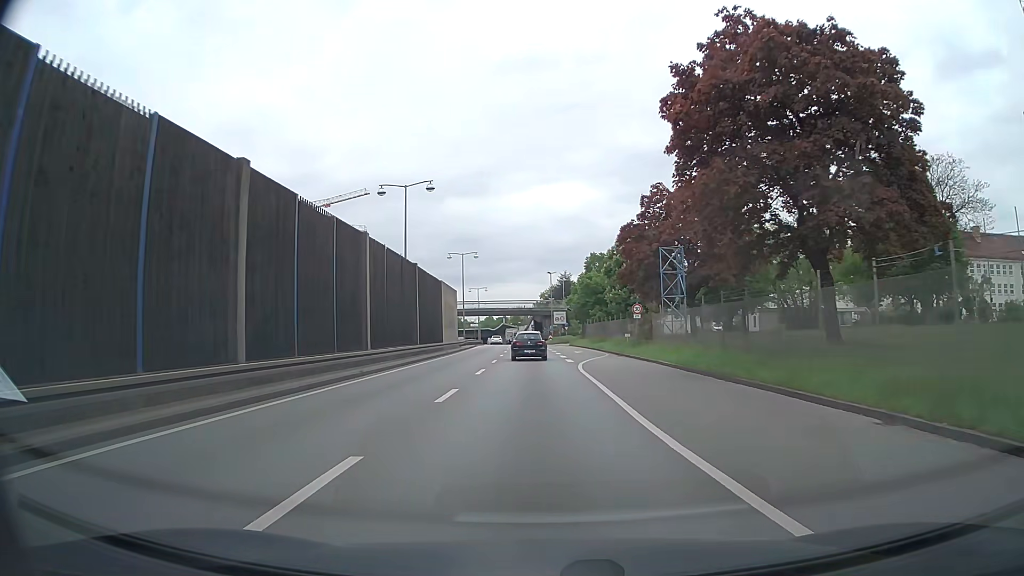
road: trunk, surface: asphalt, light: Day
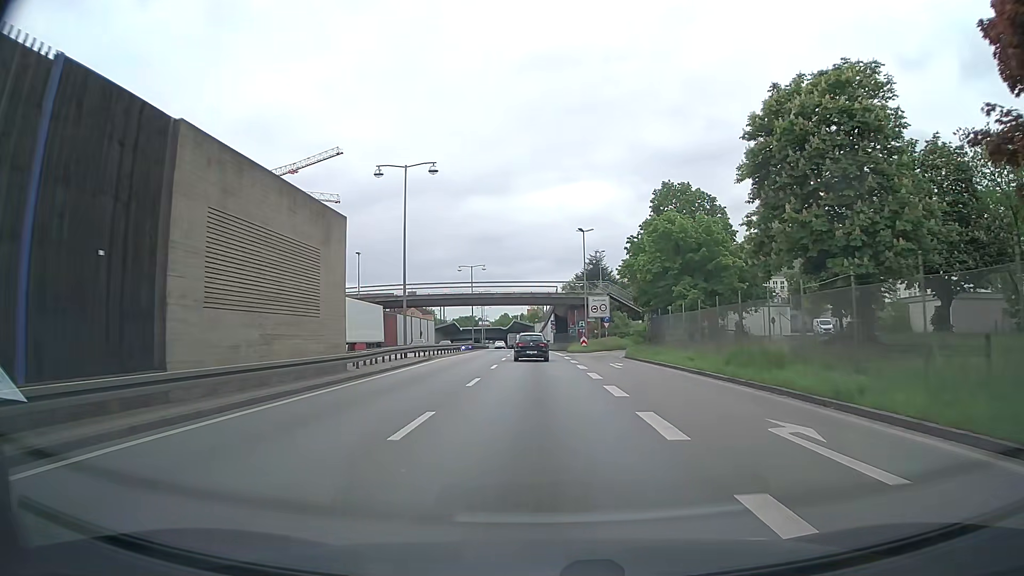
(-0.7, +40.7) m; -2°
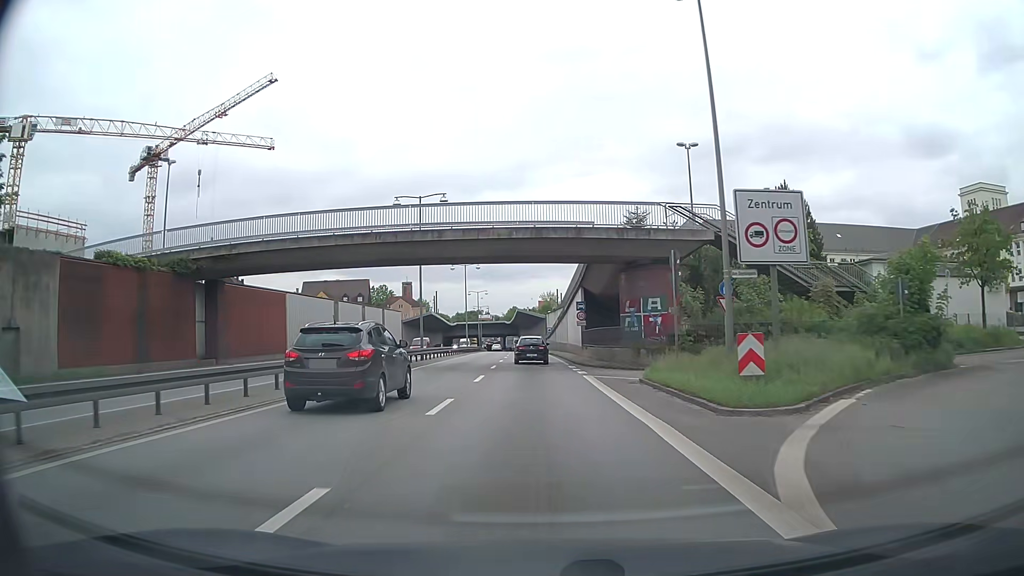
(-0.4, +42.0) m; -1°
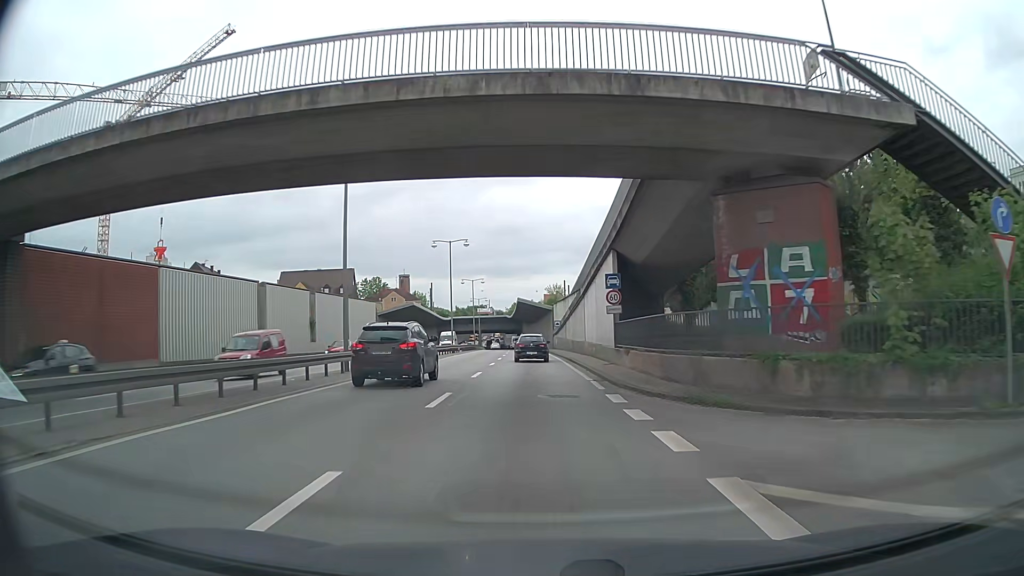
(0.0, +17.4) m; 0°
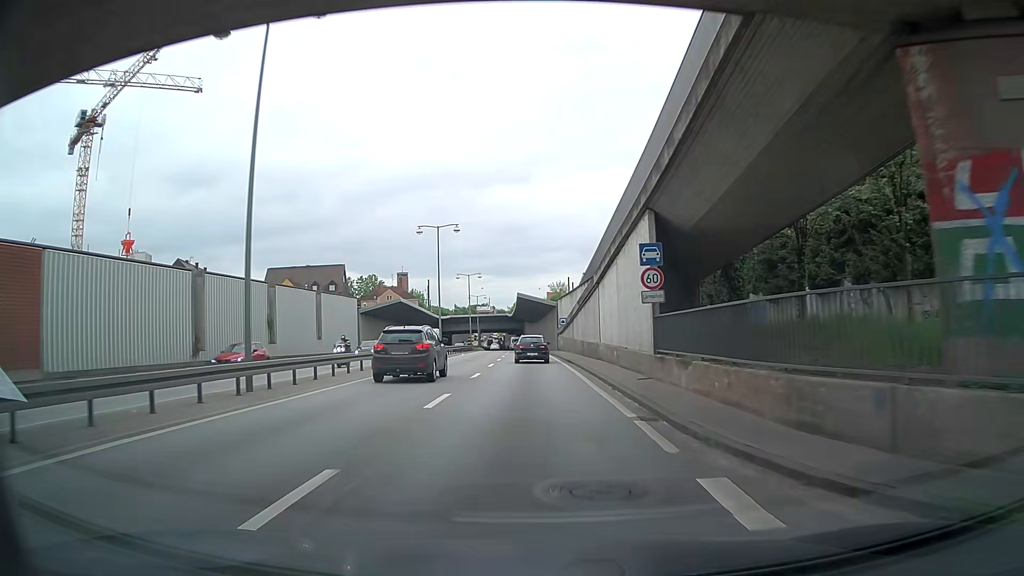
(0.0, +8.9) m; 0°
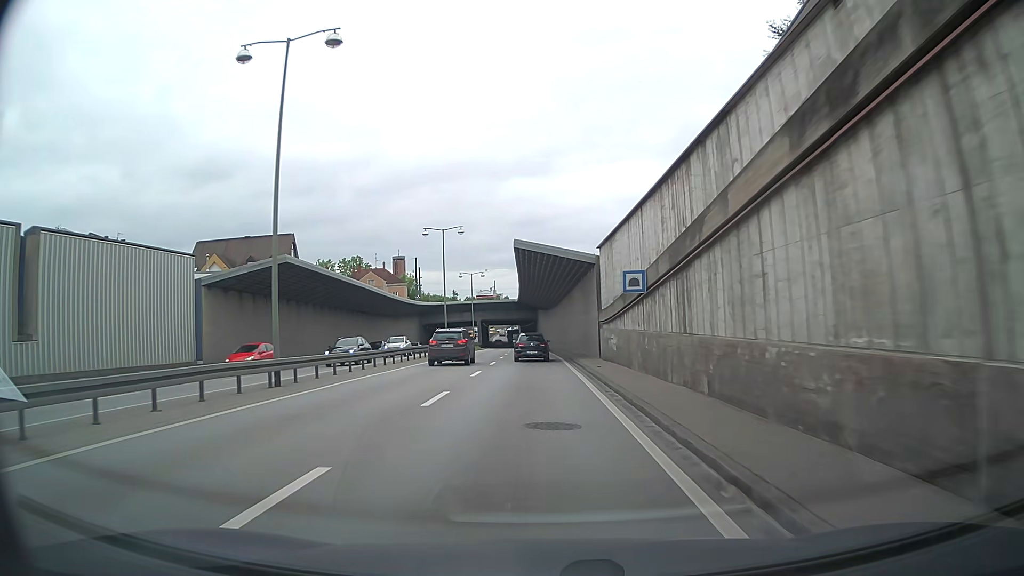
(-0.3, +35.8) m; -1°
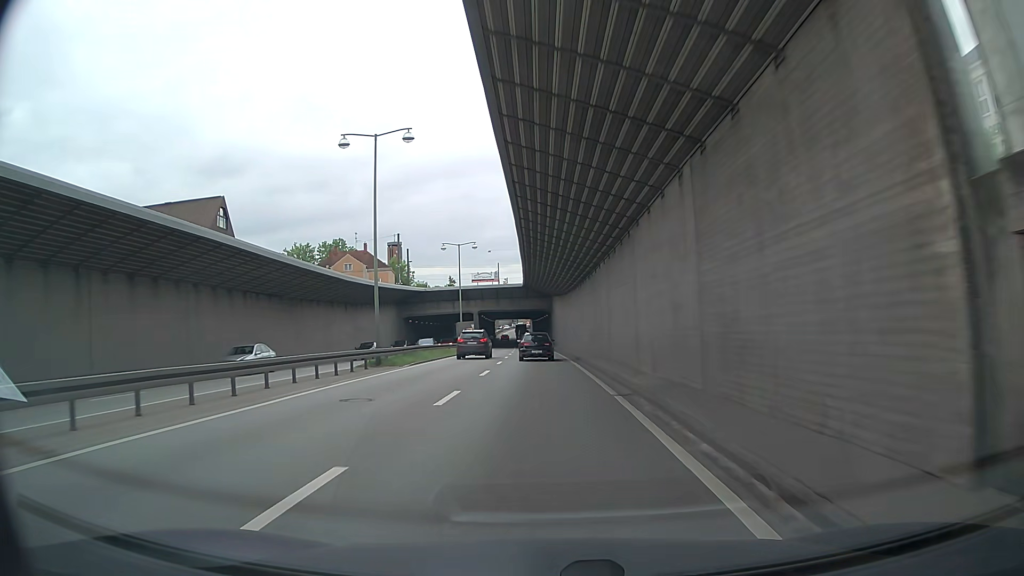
(-0.4, +27.2) m; -2°
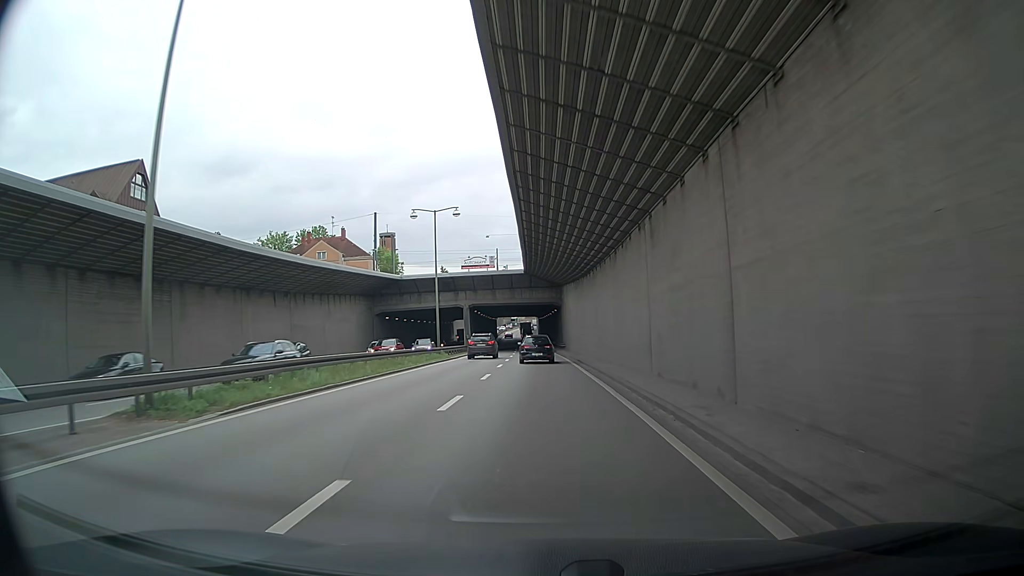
(0.0, +18.3) m; 0°
(0, +10) (0, +20) (0, +30) (0, +40) (-1, +50) (-1, +60) (-1, +70) (-2, +80) (-3, +90) (-3, +100) m
